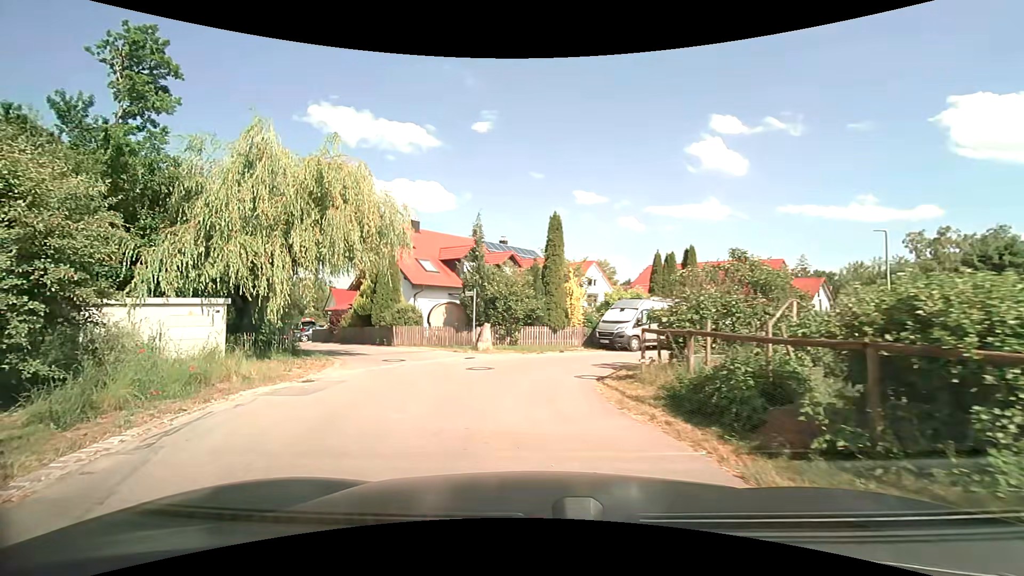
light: Day
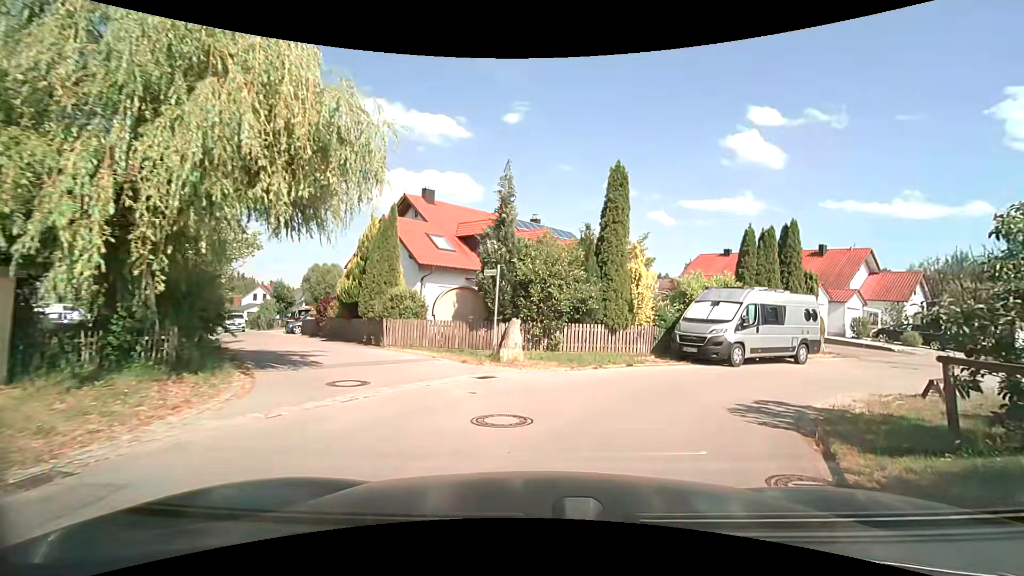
(-0.8, +7.6) m; -3°
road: residential
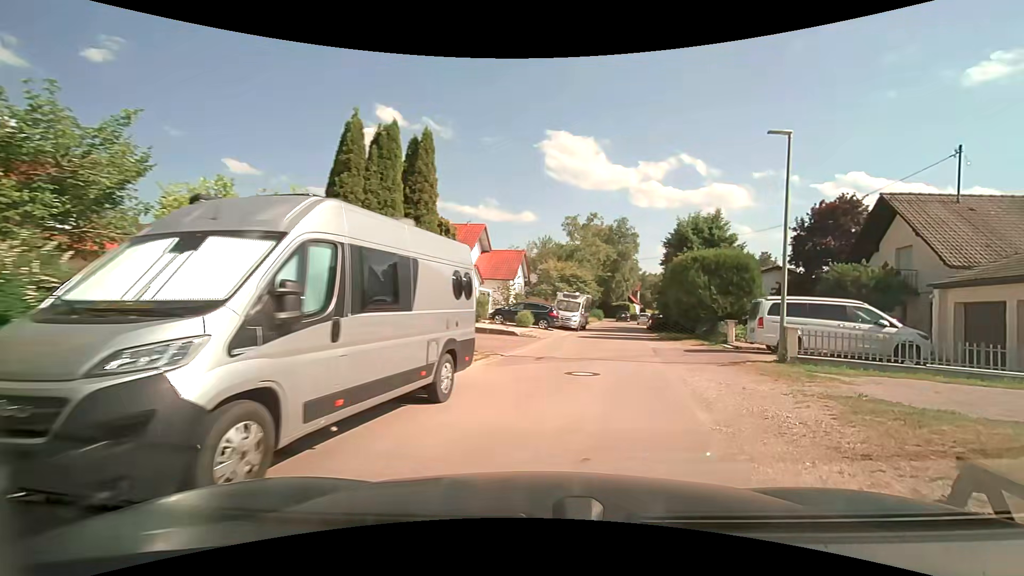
(+4.1, +12.1) m; +41°
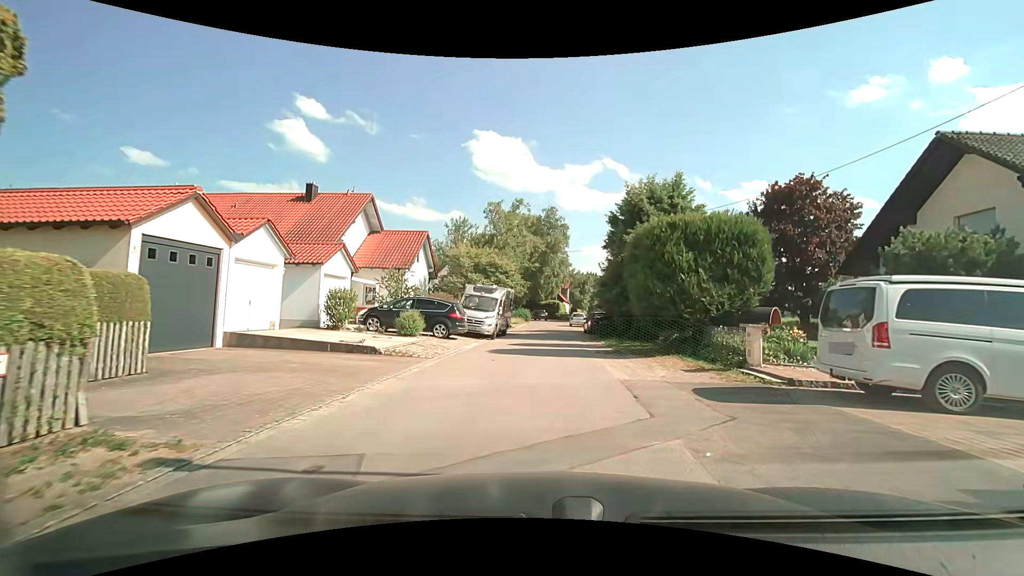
(+1.3, +10.4) m; +7°
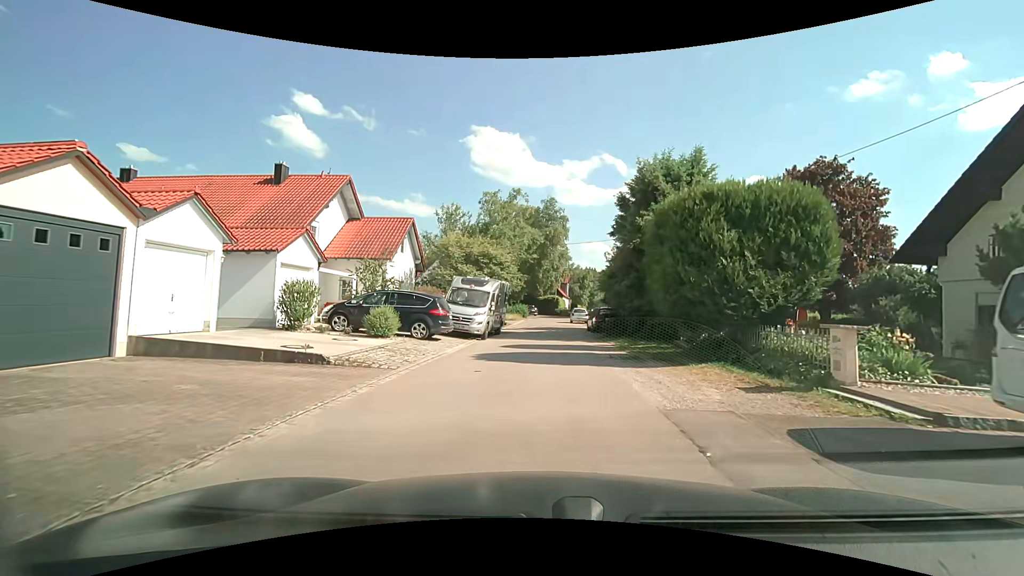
(0.0, +3.4) m; +2°
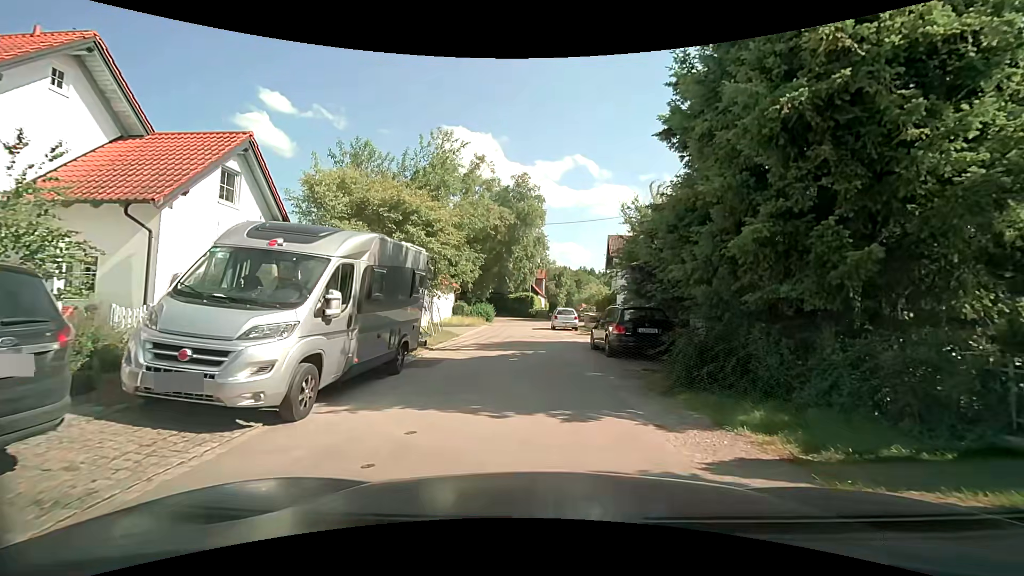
(0.0, +14.5) m; +2°
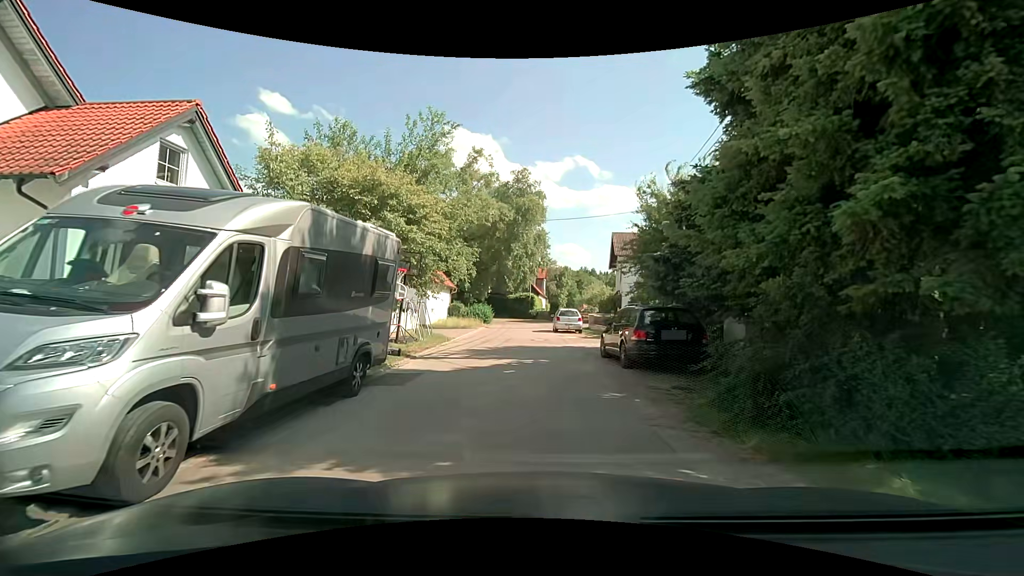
(0.0, +2.4) m; -1°
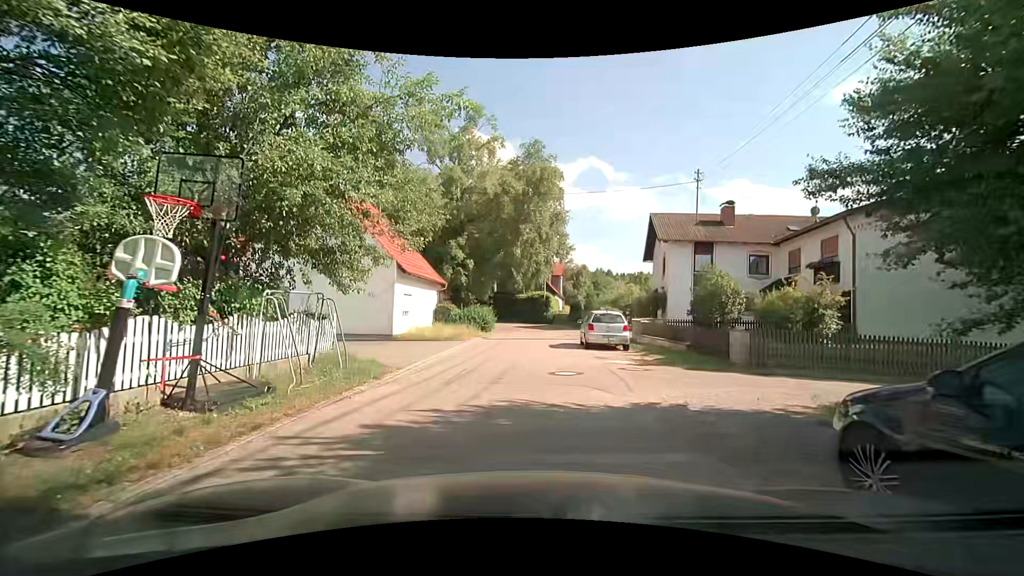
(-0.1, +10.7) m; -1°
